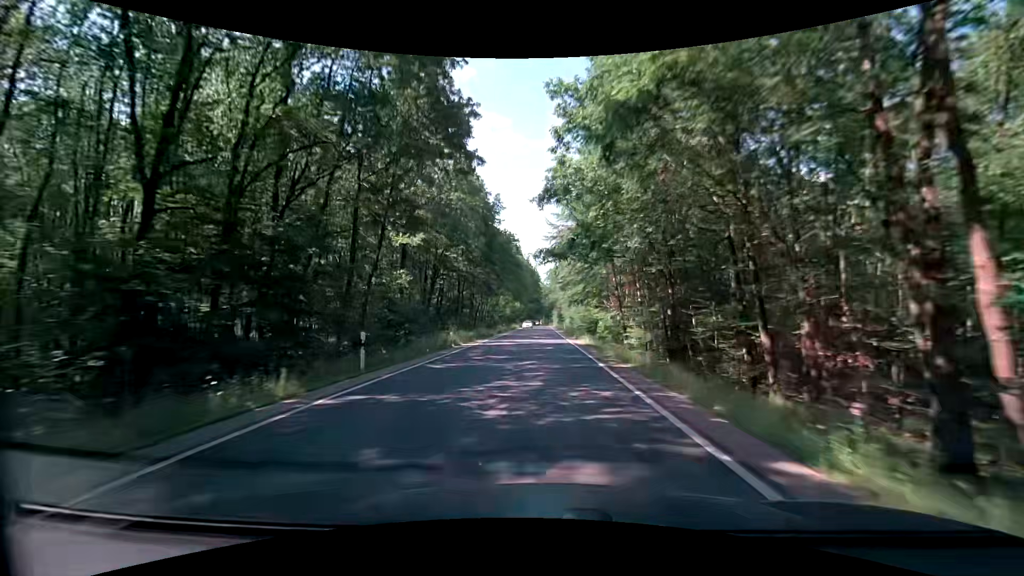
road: secondary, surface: asphalt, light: Day
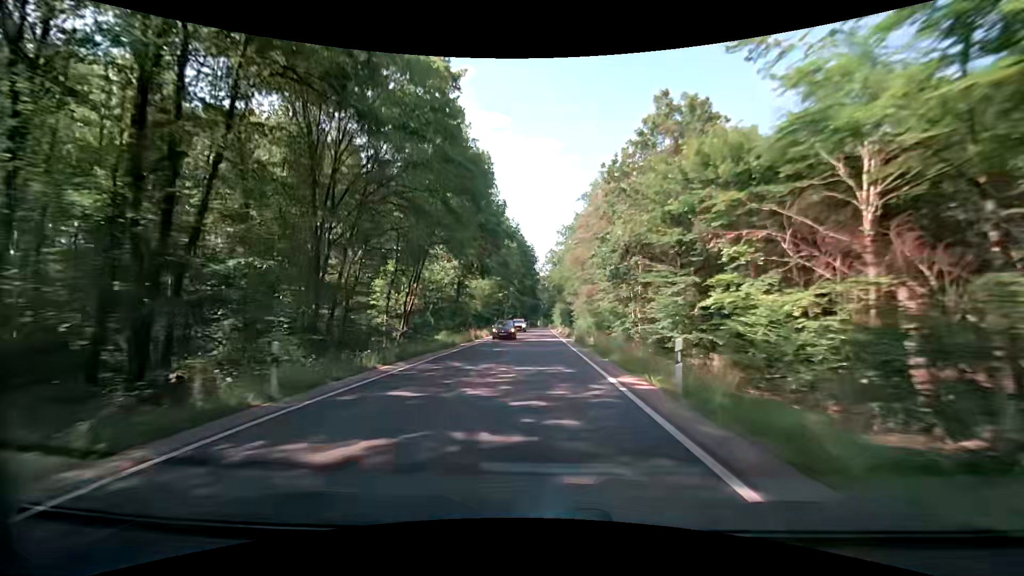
(0.0, +53.8) m; +1°
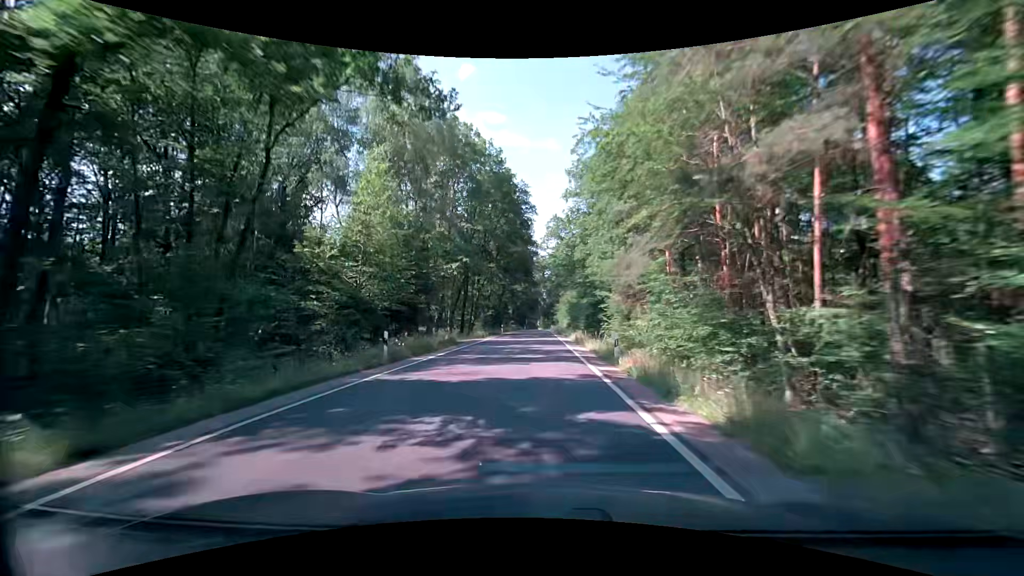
(-0.4, +43.0) m; -1°
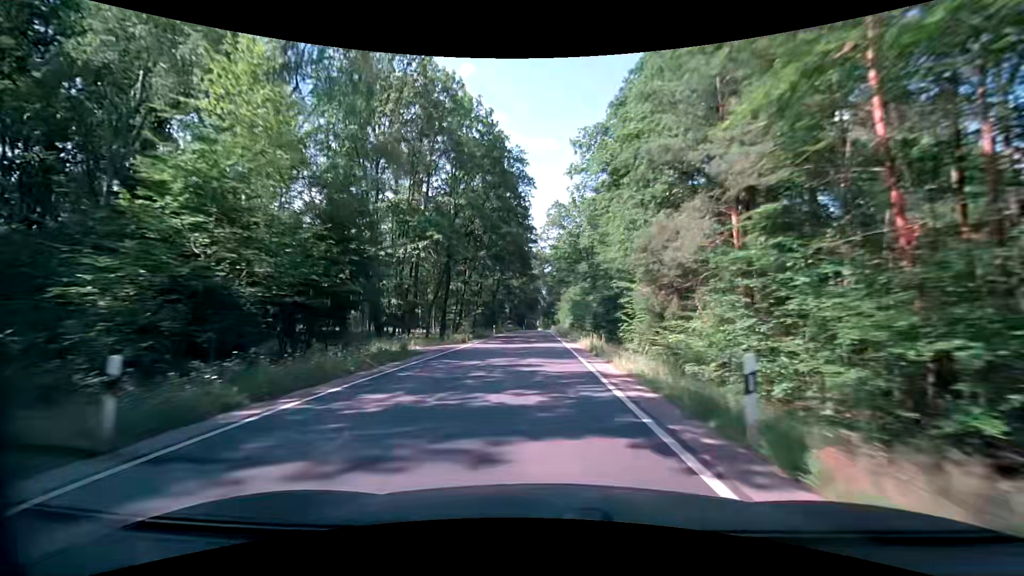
(0.0, +10.7) m; 0°
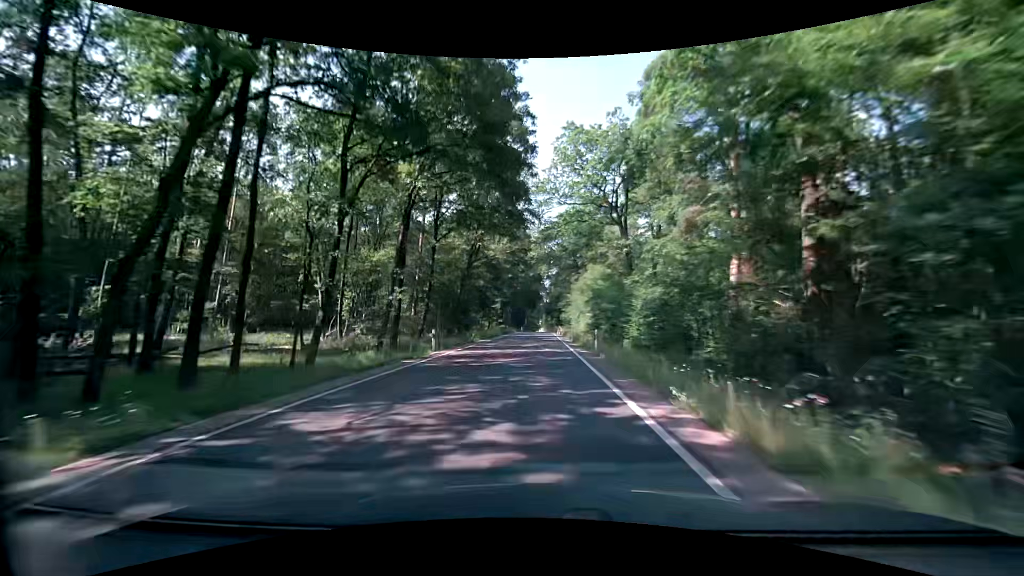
(+0.1, +32.2) m; 0°
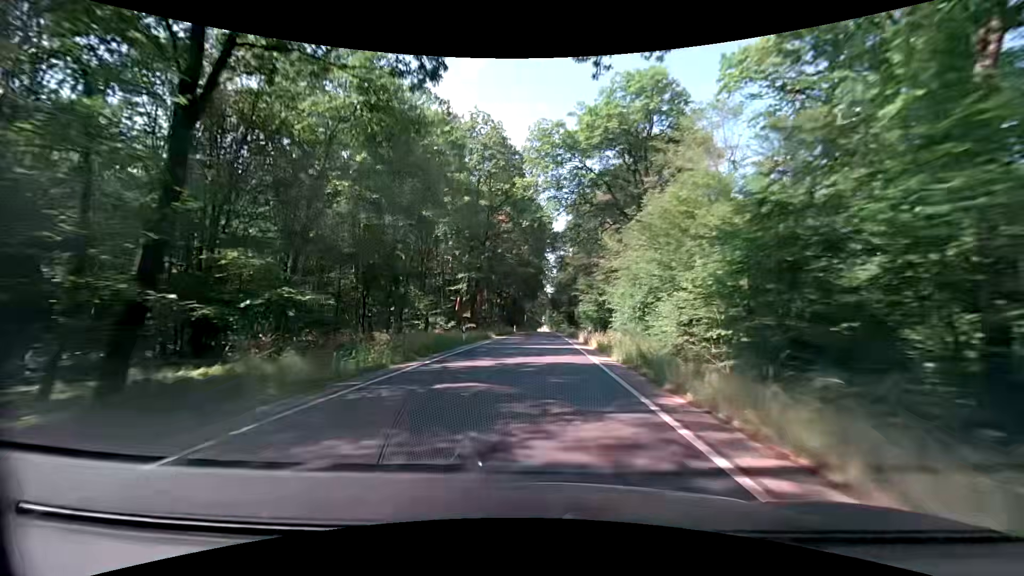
(-0.2, +43.0) m; 0°
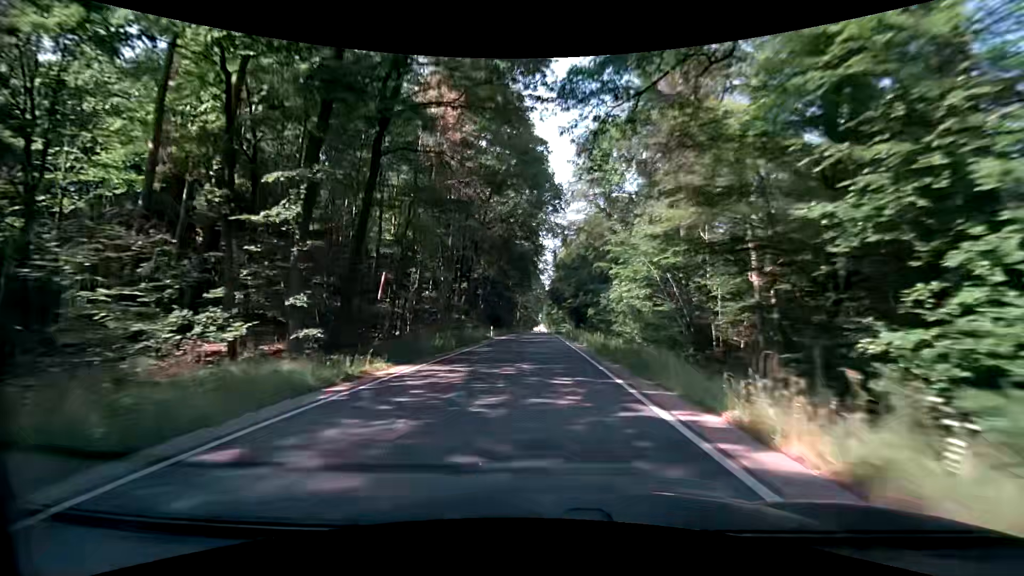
(+0.1, +32.4) m; +1°
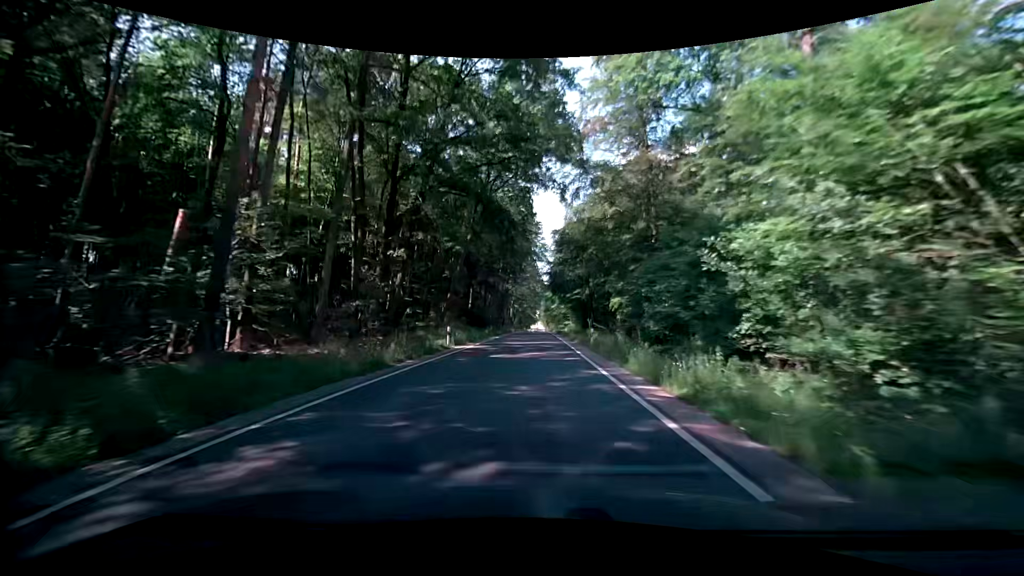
(0.0, +21.7) m; 0°
(0, +10) (0, +20) (0, +30) (0, +40) (0, +50) (0, +60) (0, +70) (0, +80) (0, +90) (0, +100) m
